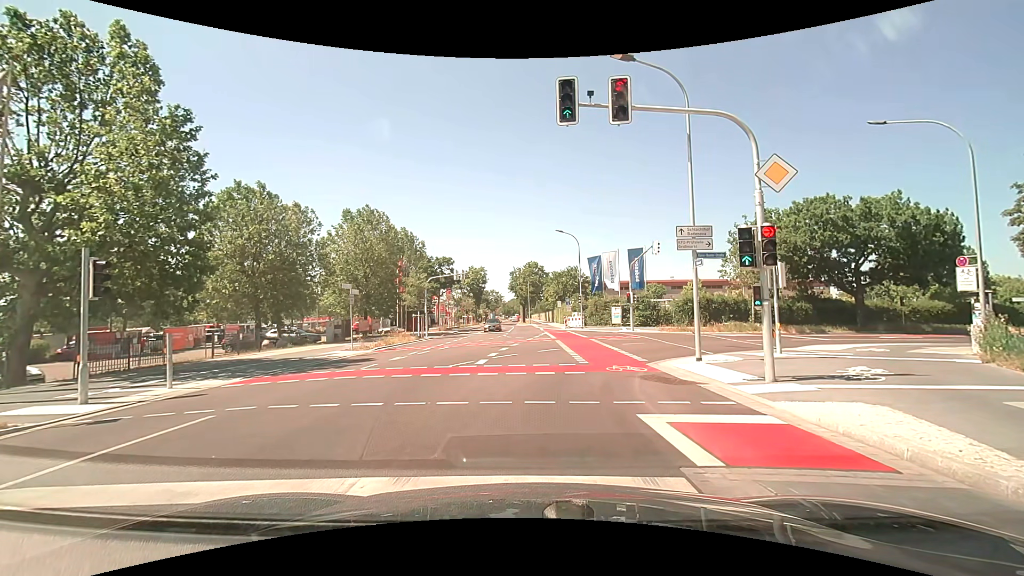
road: tertiary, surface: asphalt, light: Day
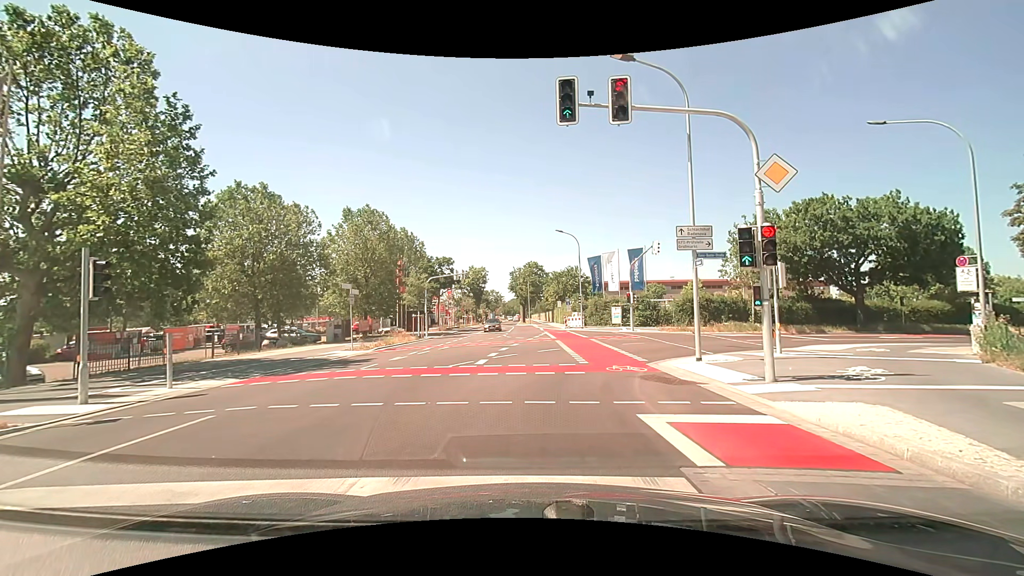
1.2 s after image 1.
(0.0, 0.0) m; 0°
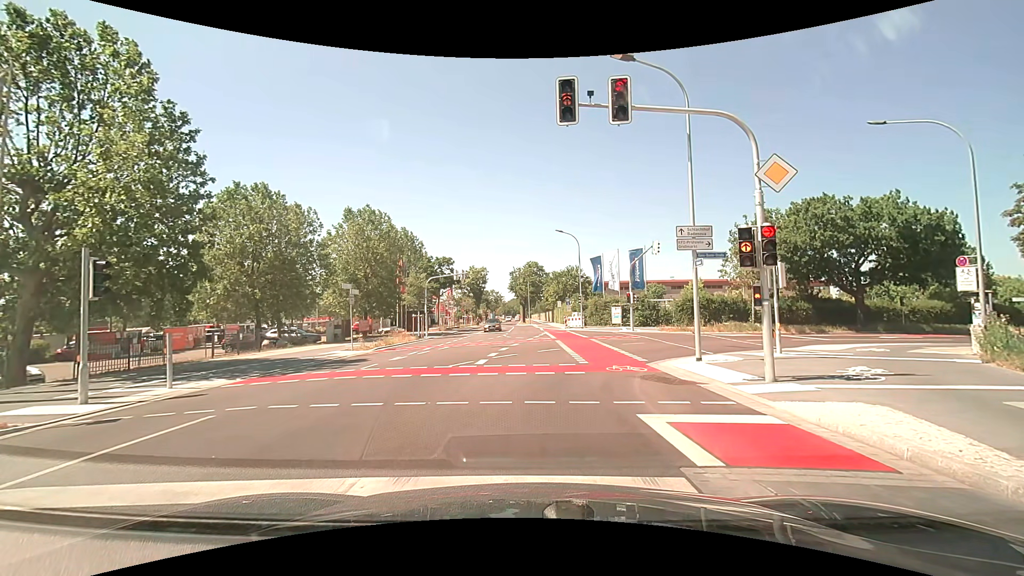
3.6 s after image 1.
(0.0, 0.0) m; 0°
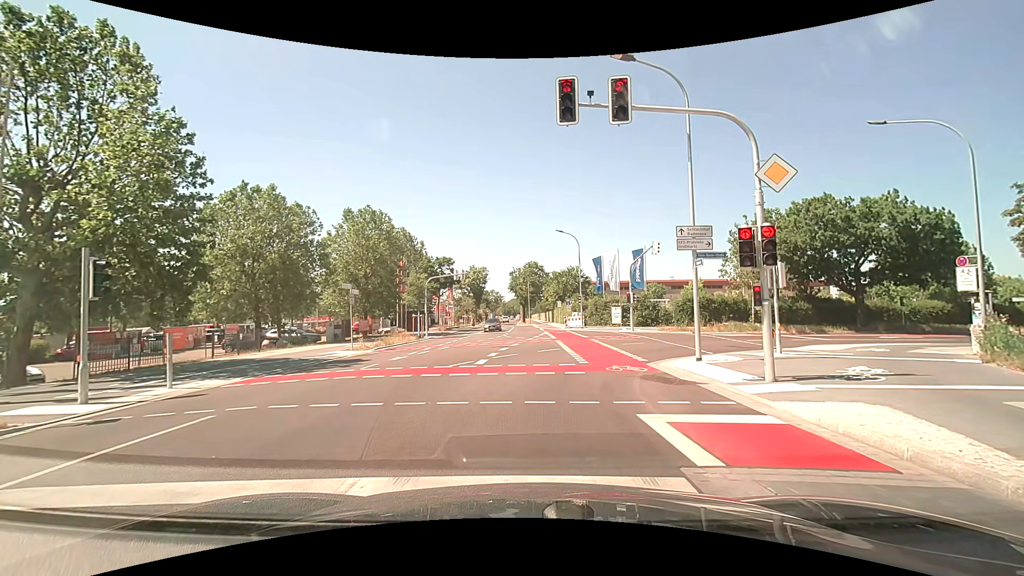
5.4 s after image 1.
(0.0, 0.0) m; 0°
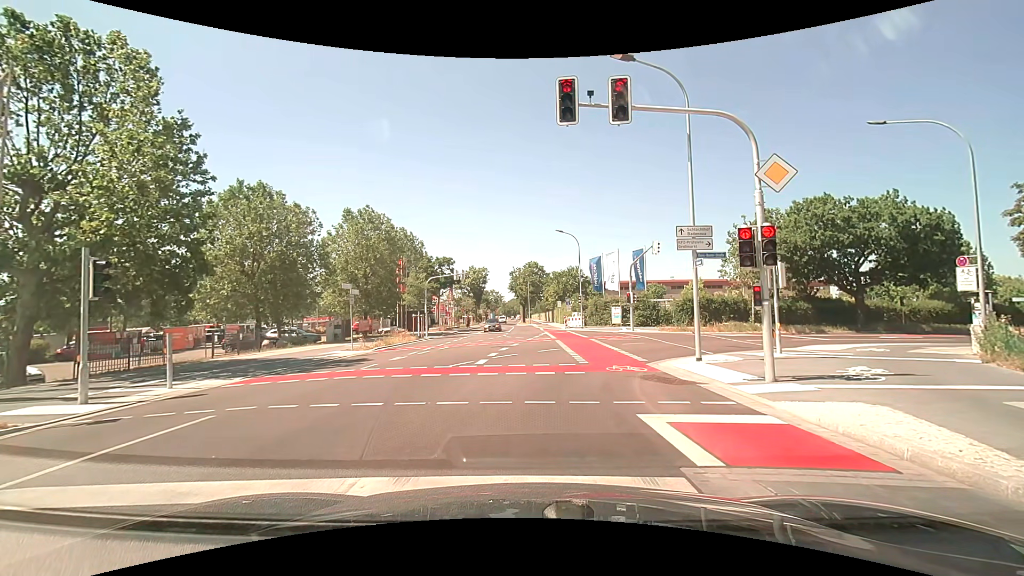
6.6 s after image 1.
(0.0, 0.0) m; 0°
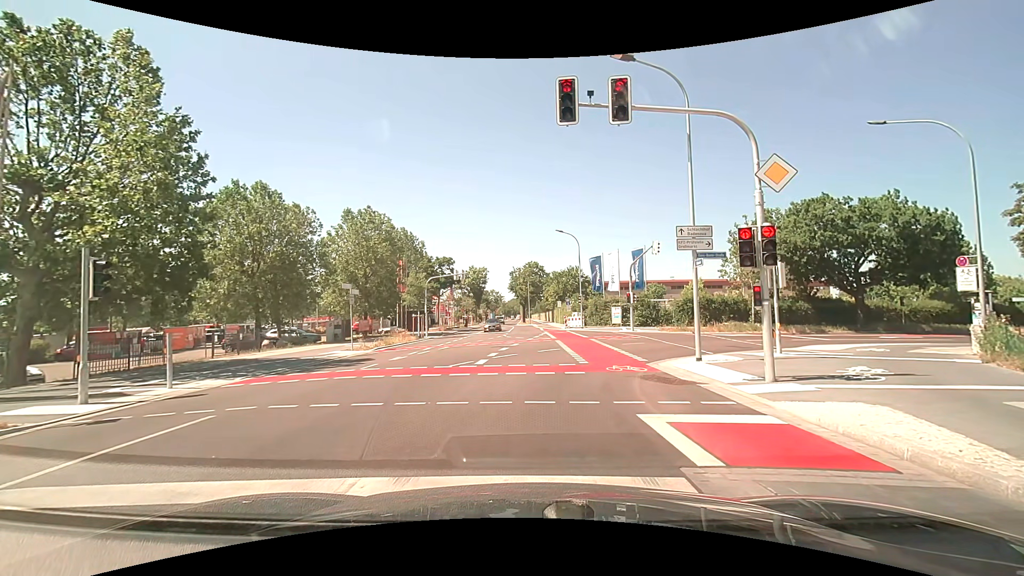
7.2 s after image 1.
(0.0, 0.0) m; 0°
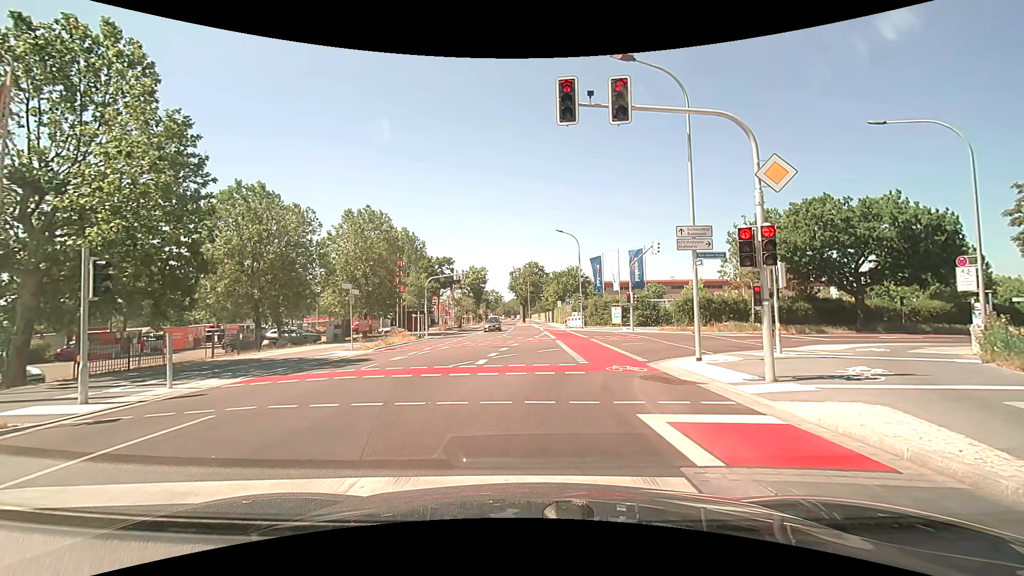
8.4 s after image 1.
(0.0, 0.0) m; 0°
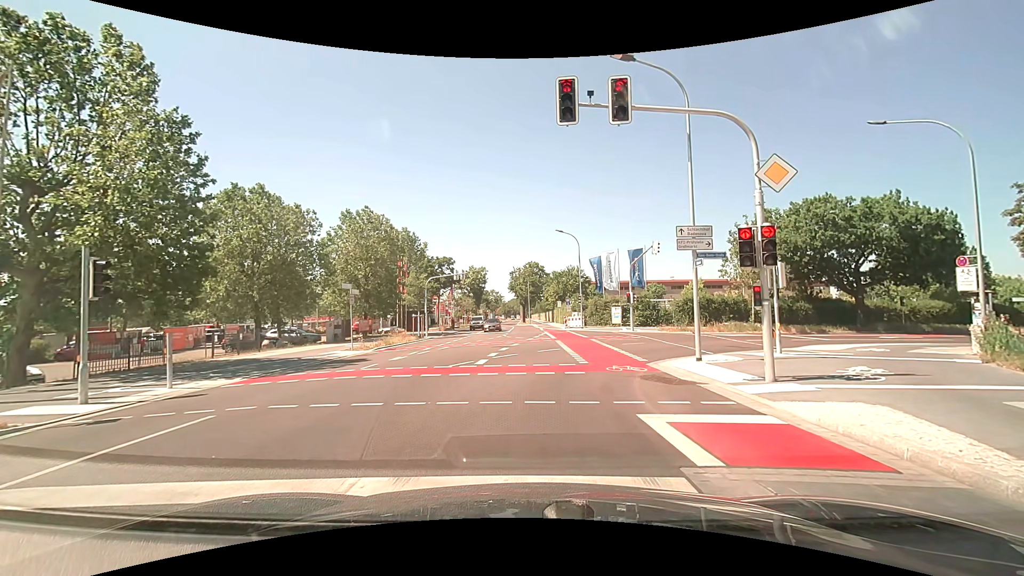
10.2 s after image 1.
(0.0, 0.0) m; 0°
(0, +10) (+3, +19) (+10, +27) (+19, +31) (+28, +35) (+37, +38) (+46, +42) (+56, +46) (+65, +50) (+74, +53) m
